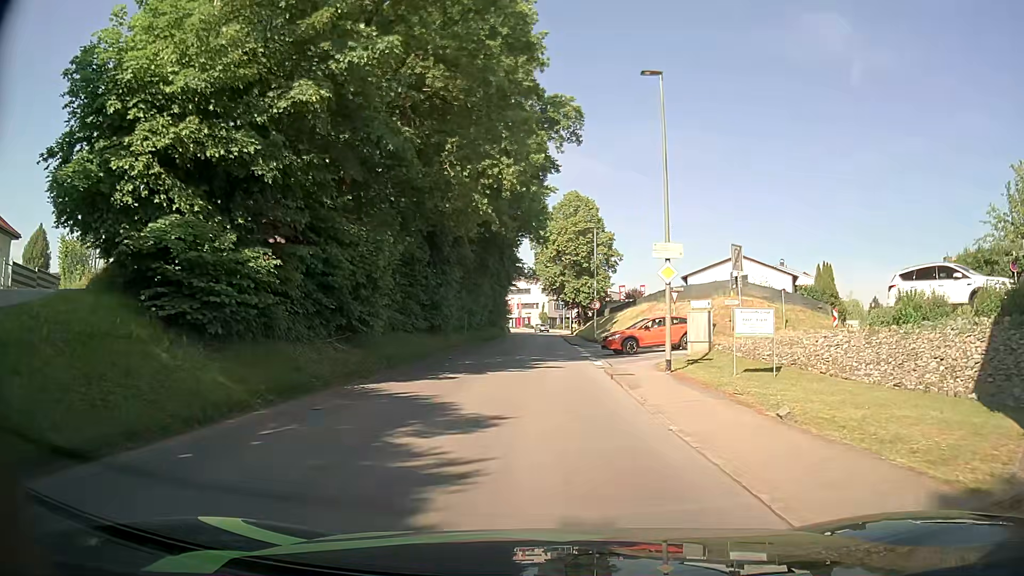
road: tertiary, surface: asphalt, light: Day
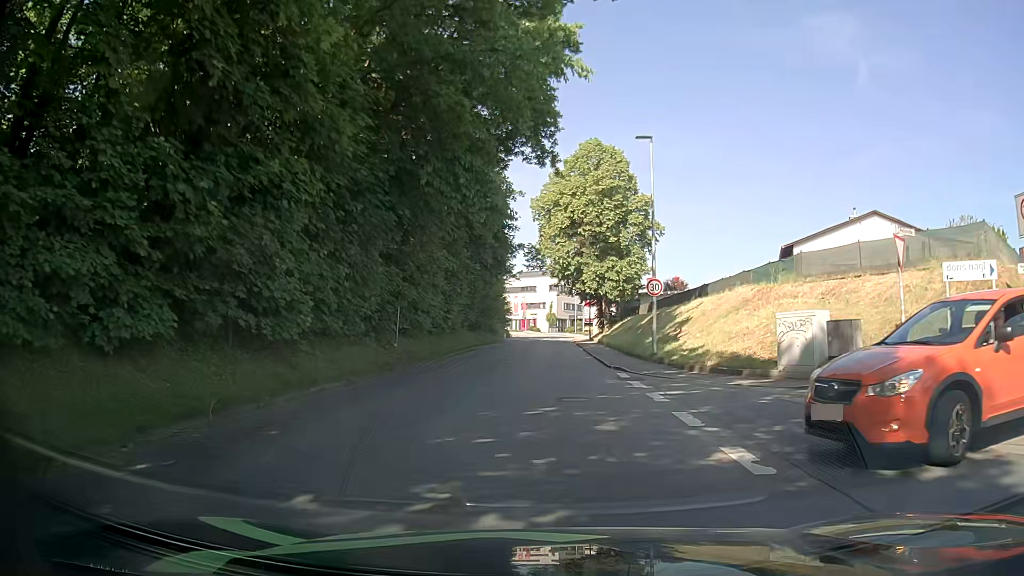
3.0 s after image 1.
(0.0, +23.3) m; 0°
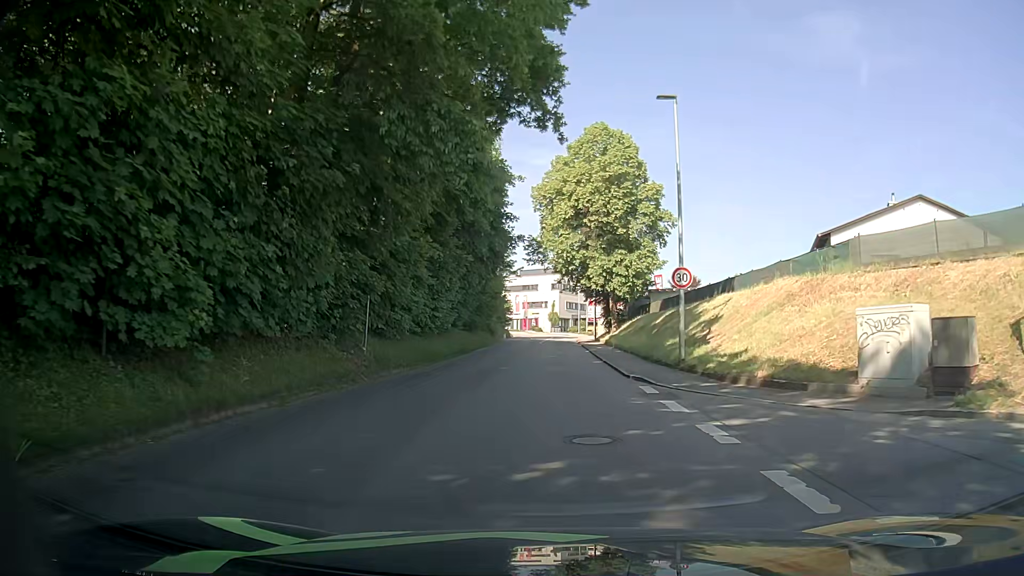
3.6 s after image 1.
(0.0, +4.4) m; 0°
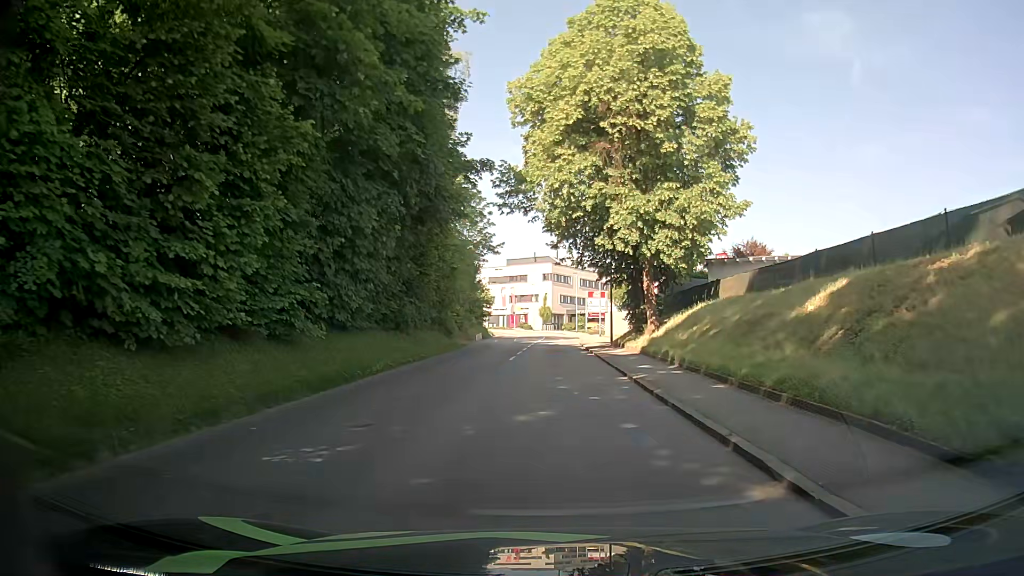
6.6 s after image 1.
(-0.2, +21.4) m; 0°
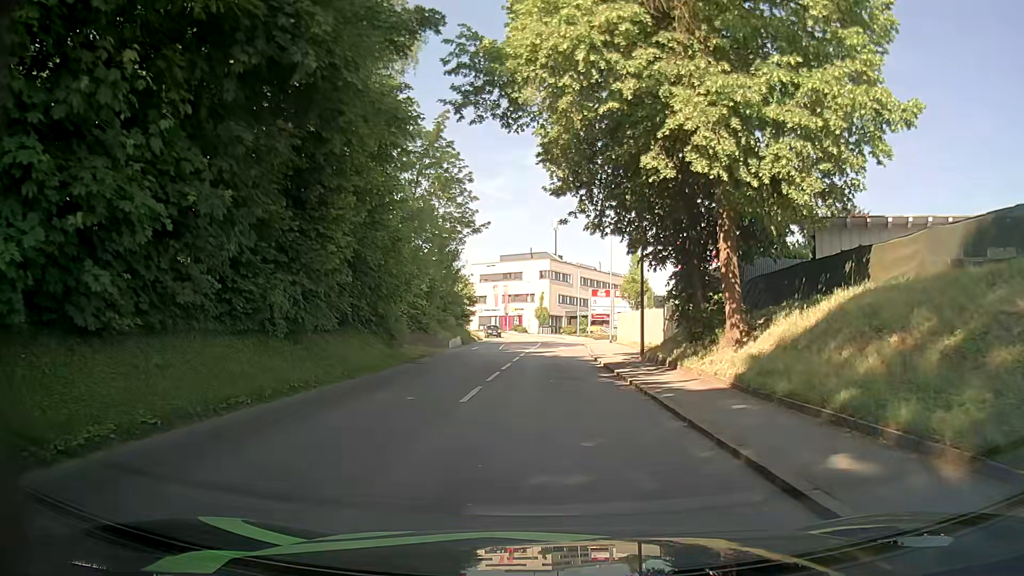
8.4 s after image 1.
(-0.1, +13.2) m; 0°
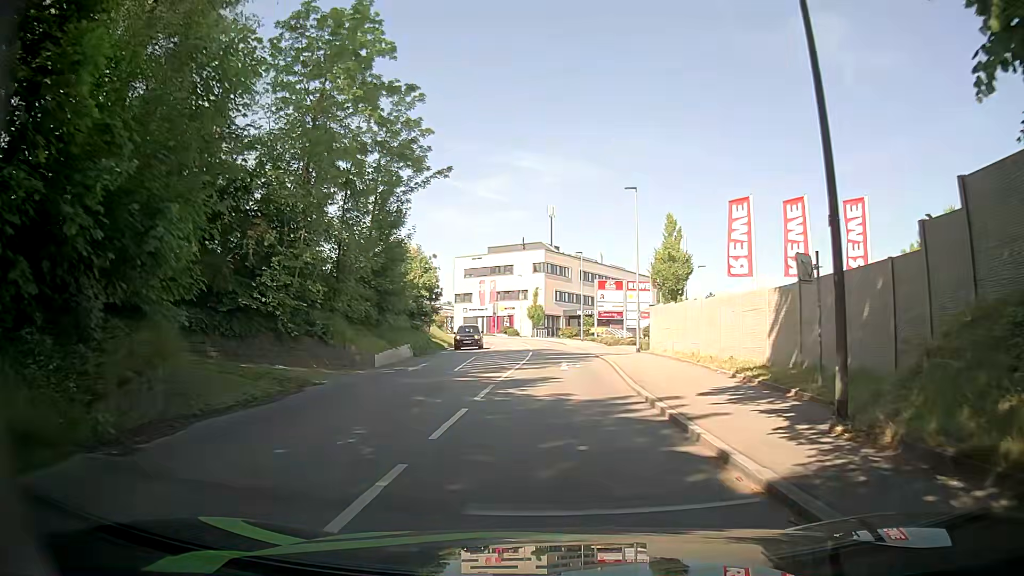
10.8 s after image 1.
(+0.1, +17.1) m; -1°
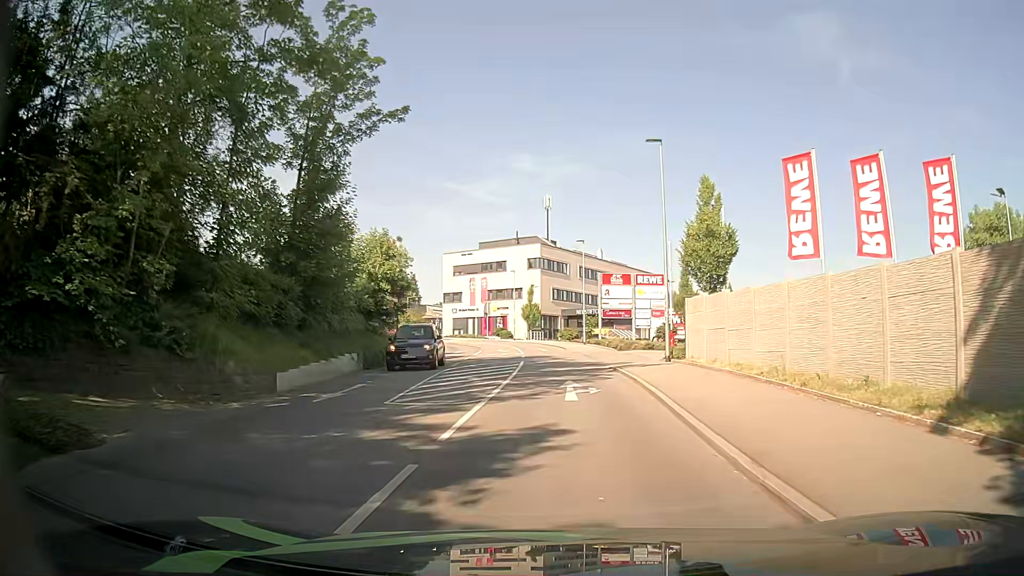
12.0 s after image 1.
(+0.3, +9.0) m; +2°
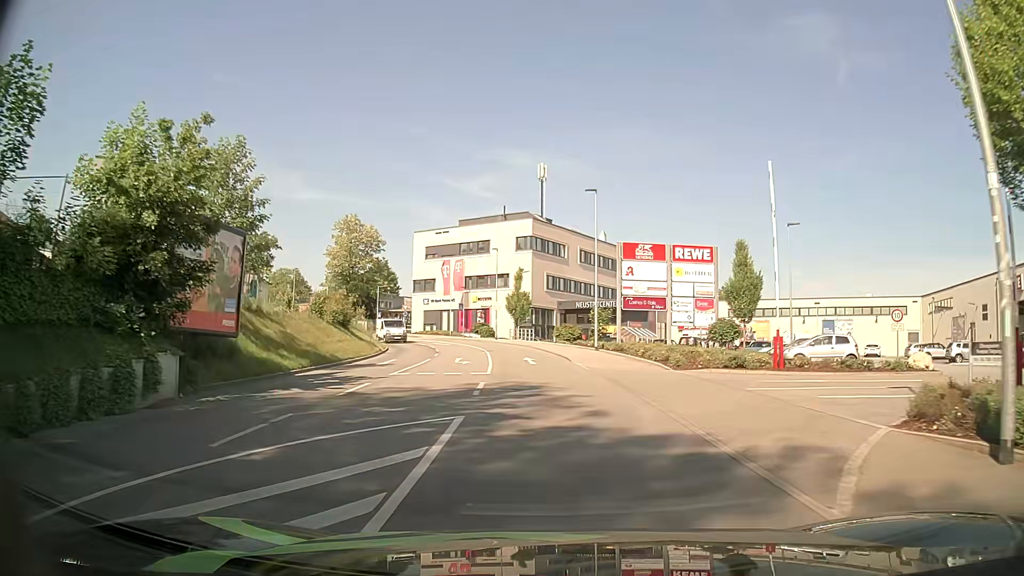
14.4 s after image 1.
(+0.2, +19.0) m; +1°
